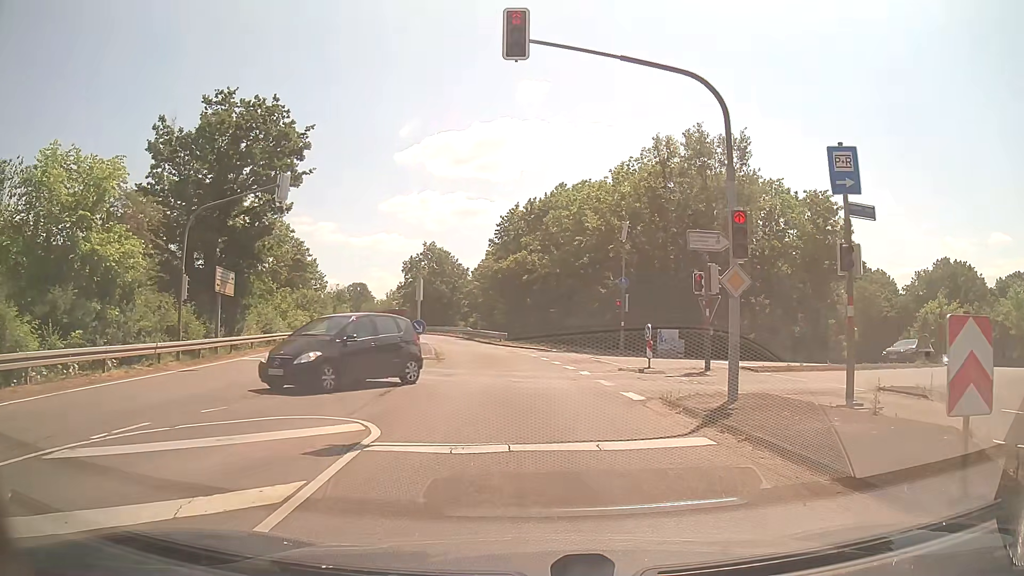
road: secondary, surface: asphalt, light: Day
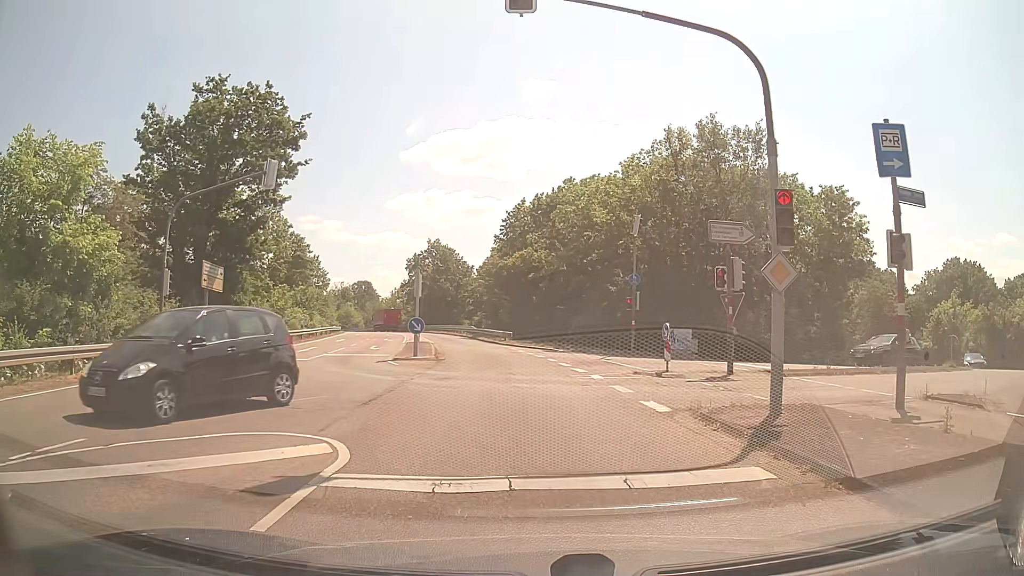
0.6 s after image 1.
(0.0, +1.6) m; -1°
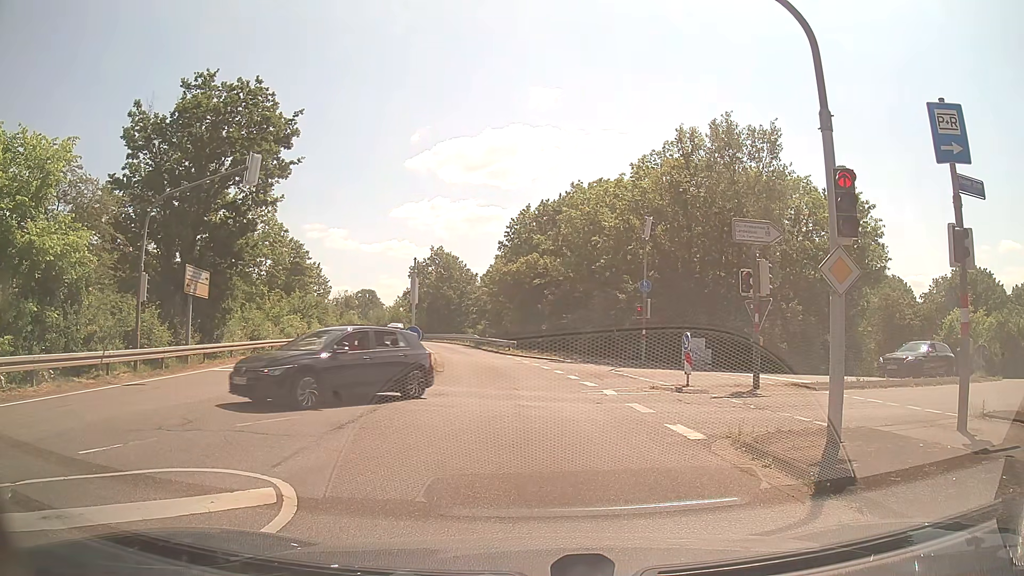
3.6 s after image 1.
(0.0, +1.7) m; +1°
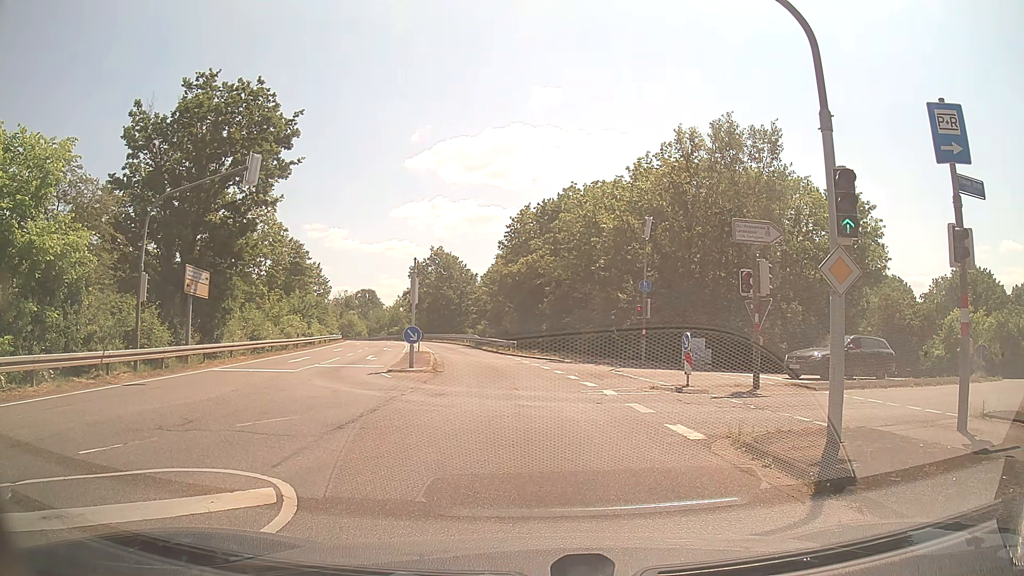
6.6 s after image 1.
(0.0, 0.0) m; 0°
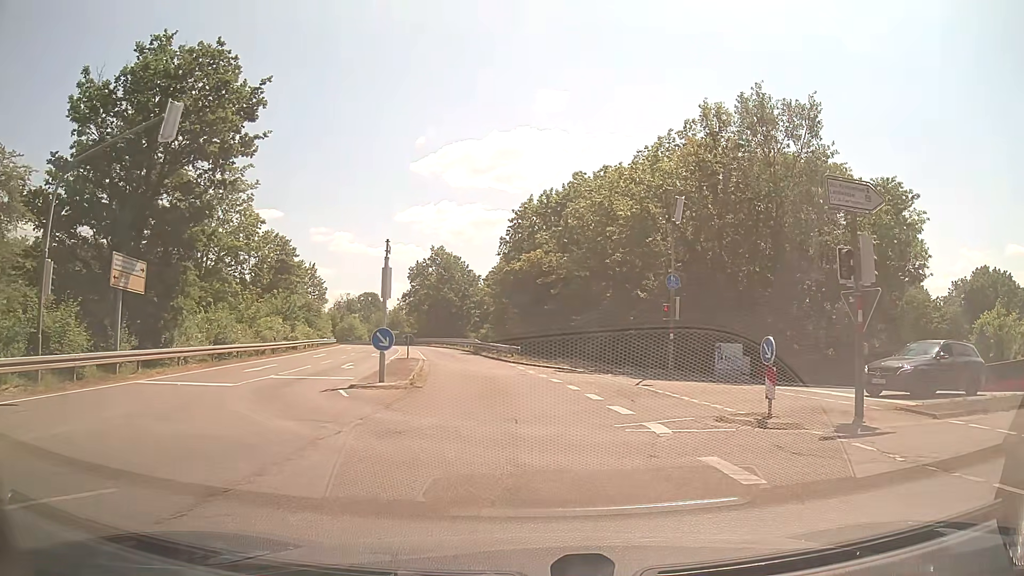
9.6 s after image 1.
(-0.2, +5.8) m; -2°
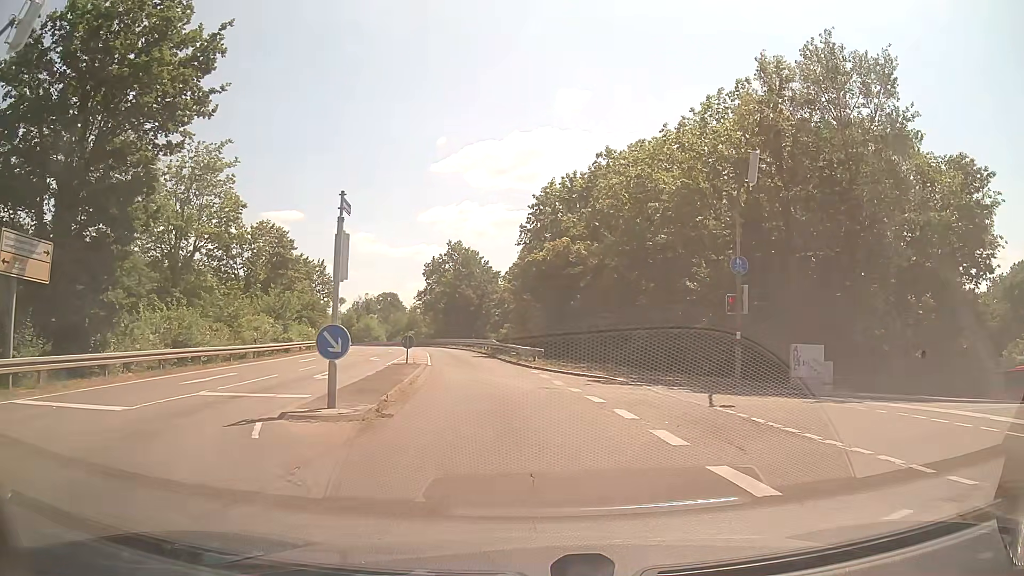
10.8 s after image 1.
(-0.1, +6.5) m; -2°
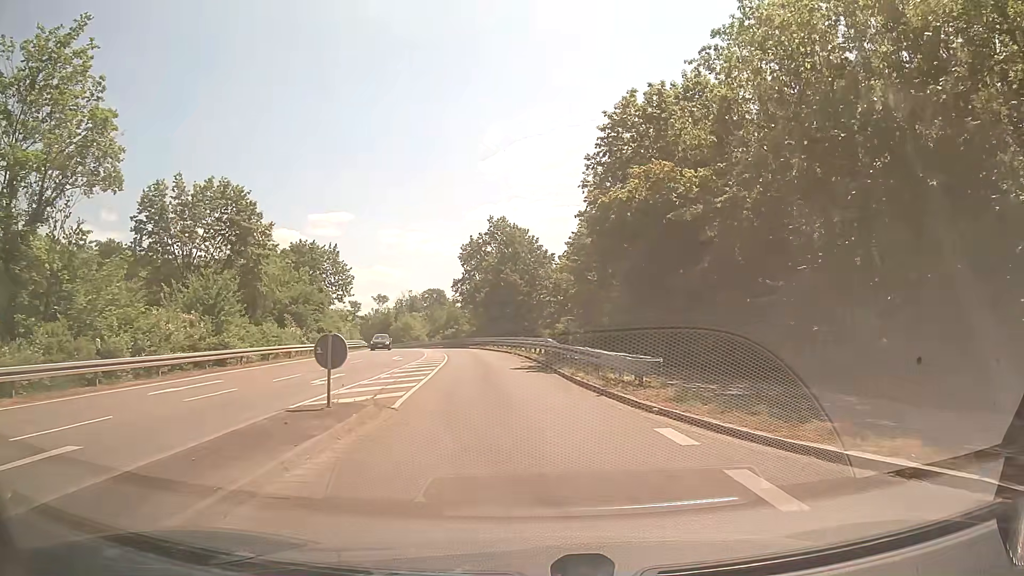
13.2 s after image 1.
(-0.9, +18.4) m; -4°
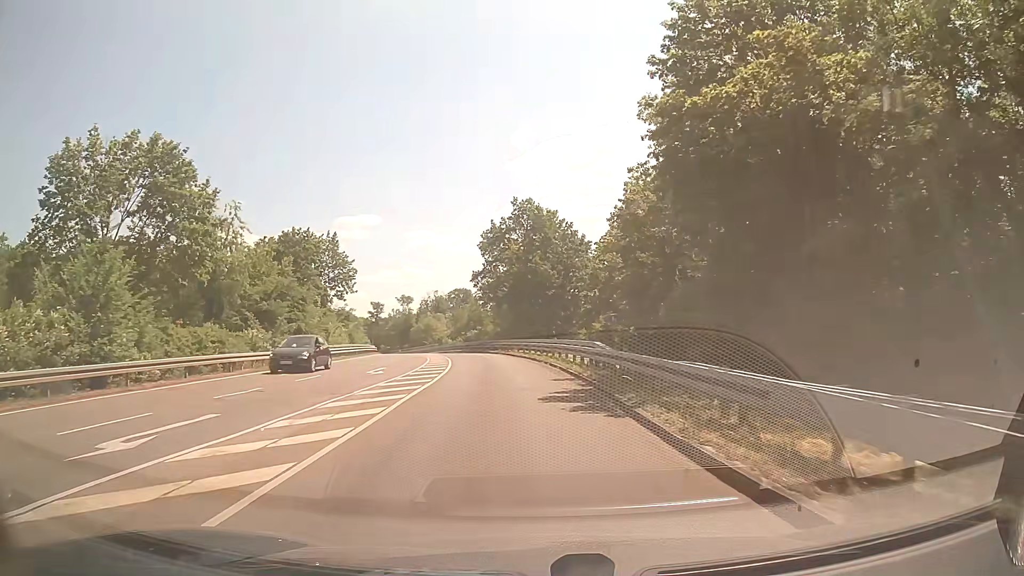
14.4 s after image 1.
(-0.3, +11.5) m; -3°
(0, +10) (-1, +20) (-1, +30) (-3, +40) (-4, +50) (-6, +60) (-9, +69) (-11, +79) (-14, +89) (-16, +98) m
